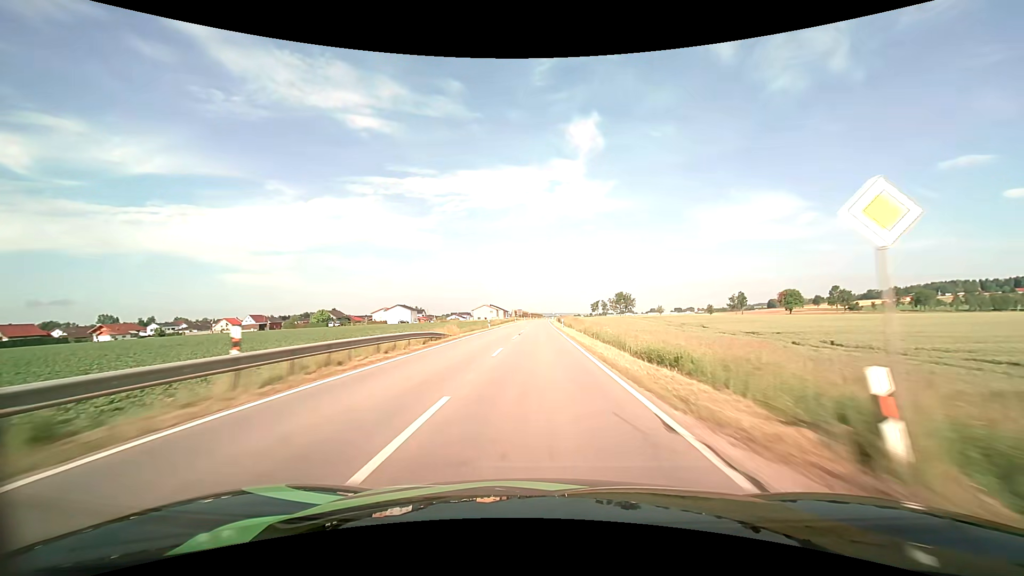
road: tertiary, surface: asphalt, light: Day
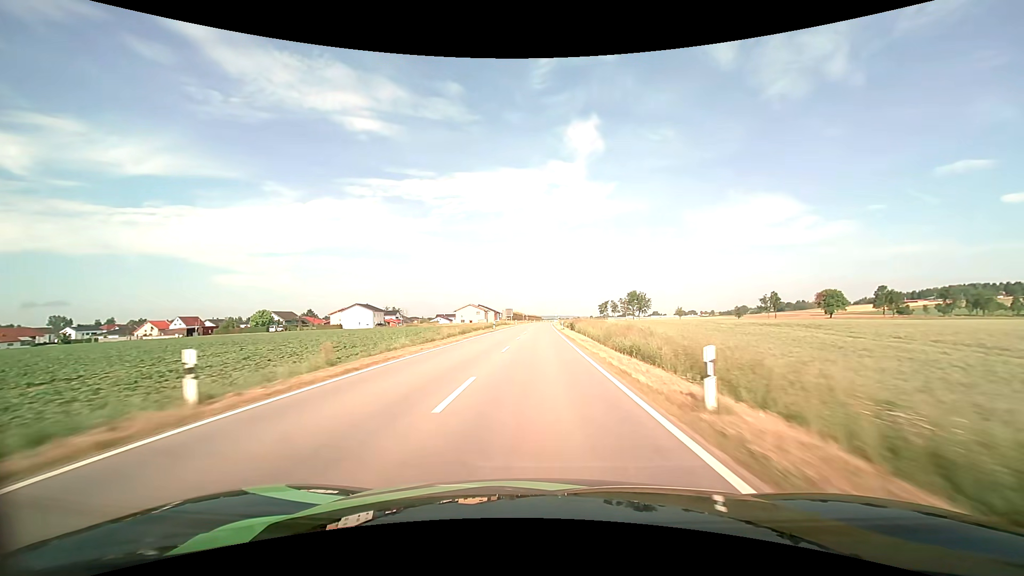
(-0.1, +46.6) m; 0°
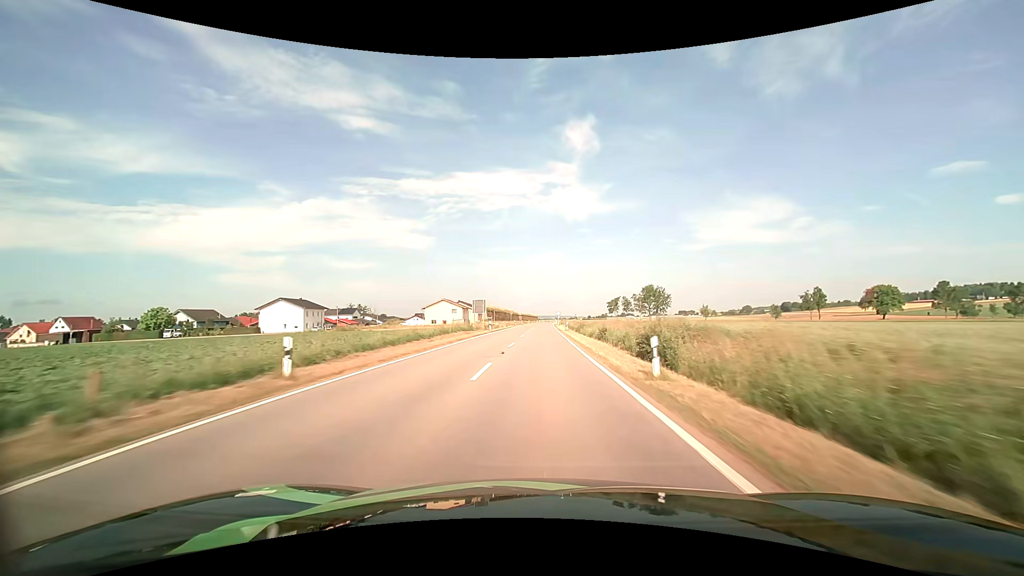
(+0.1, +46.5) m; 0°
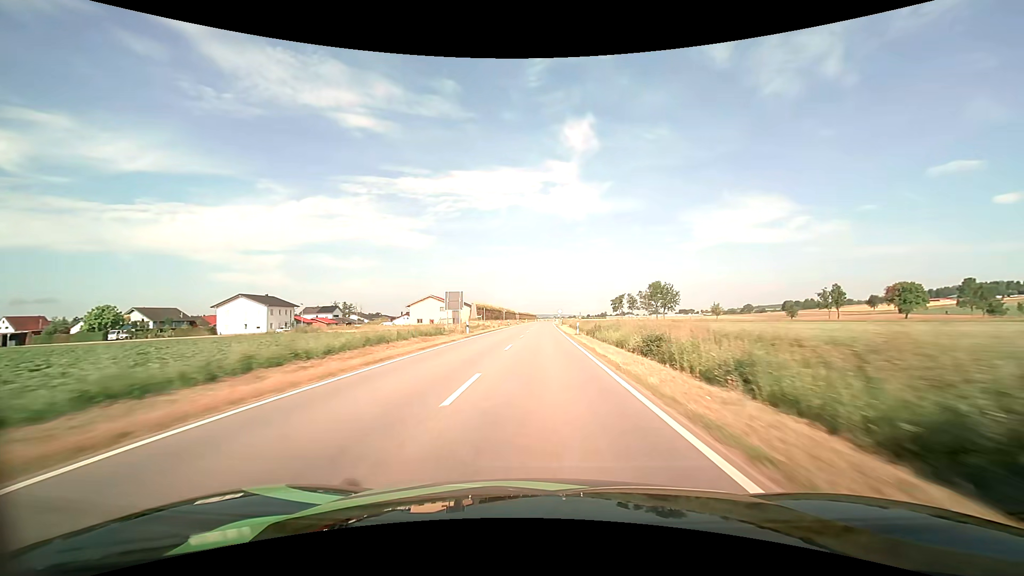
(0.0, +15.5) m; 0°
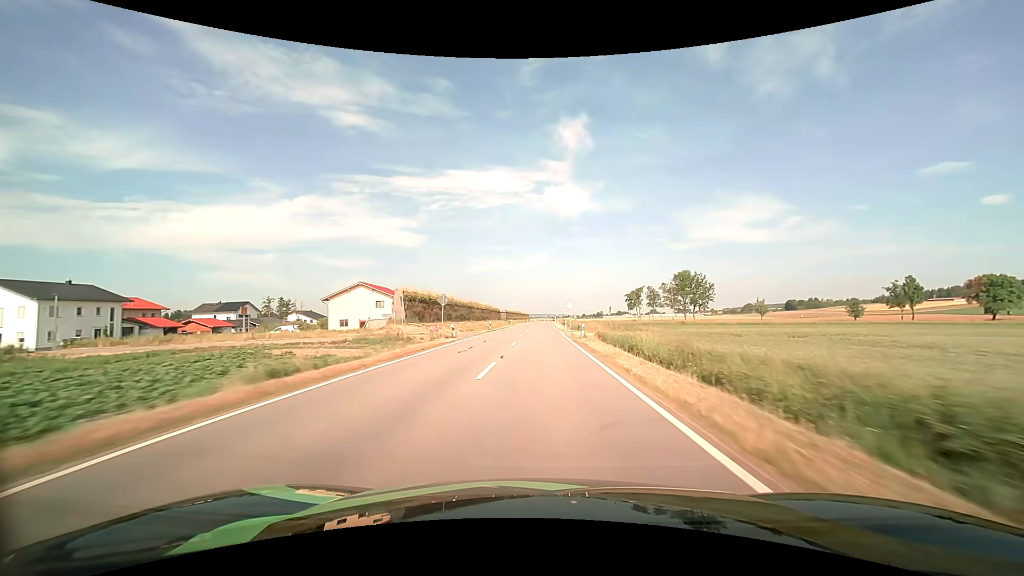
(+0.3, +46.5) m; +1°
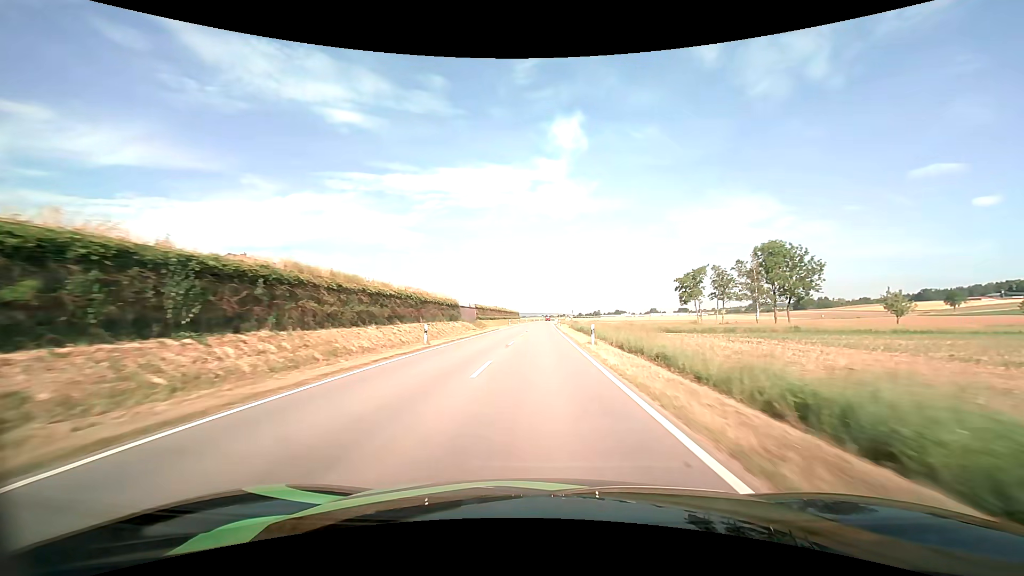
(+0.5, +62.0) m; +1°
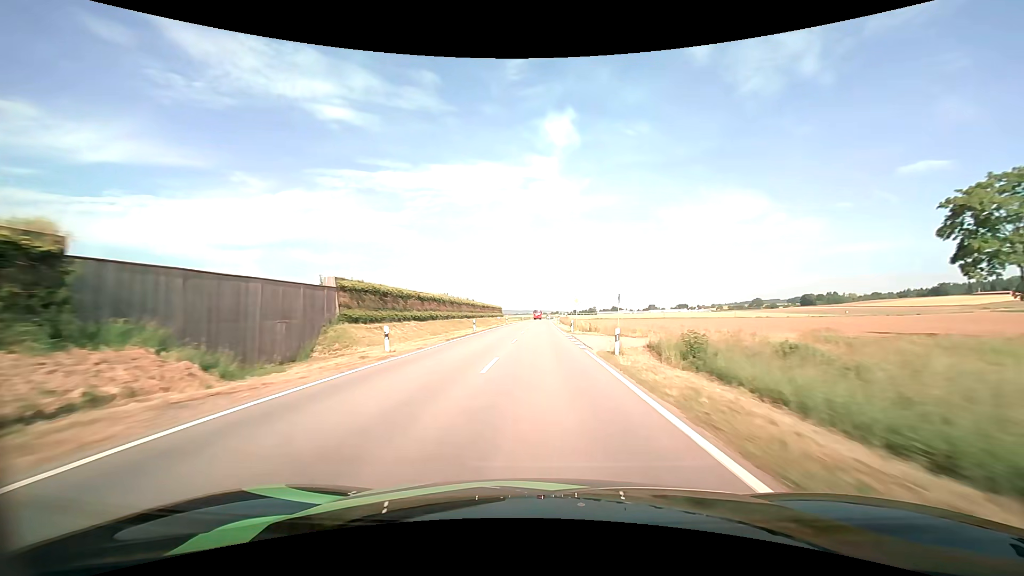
(+0.3, +62.1) m; +1°
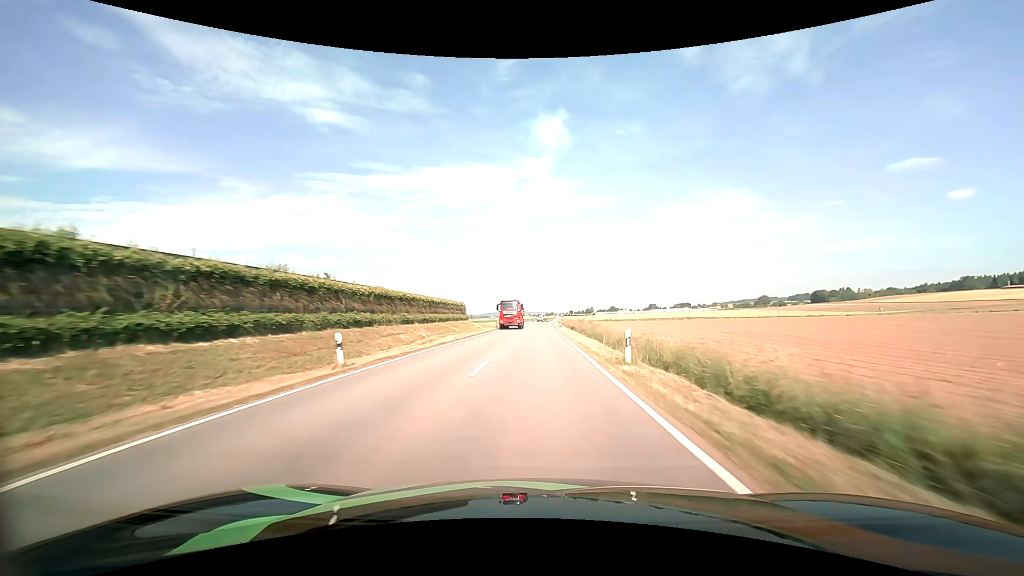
(+0.4, +62.1) m; +1°
